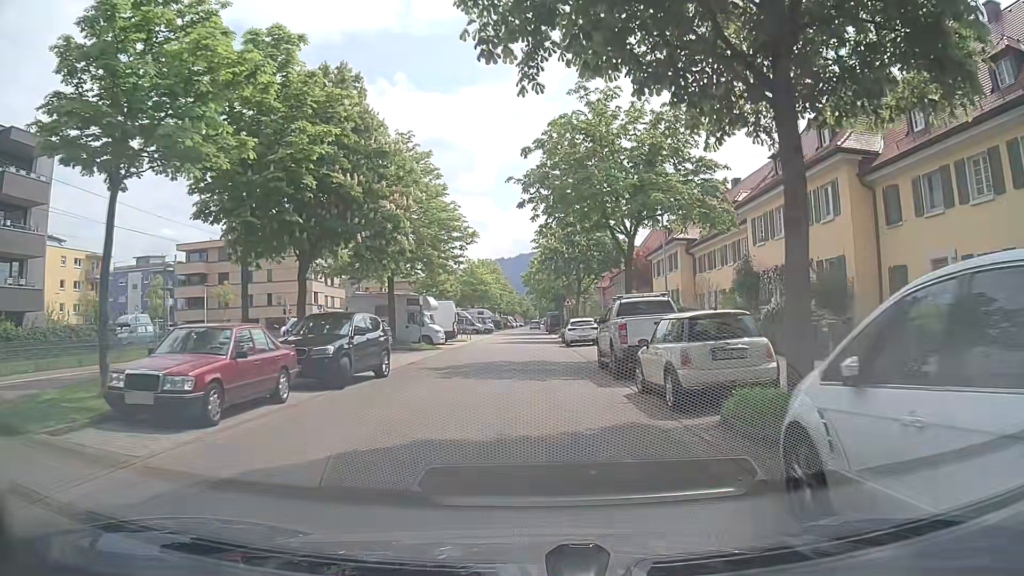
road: residential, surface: asphalt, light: Day
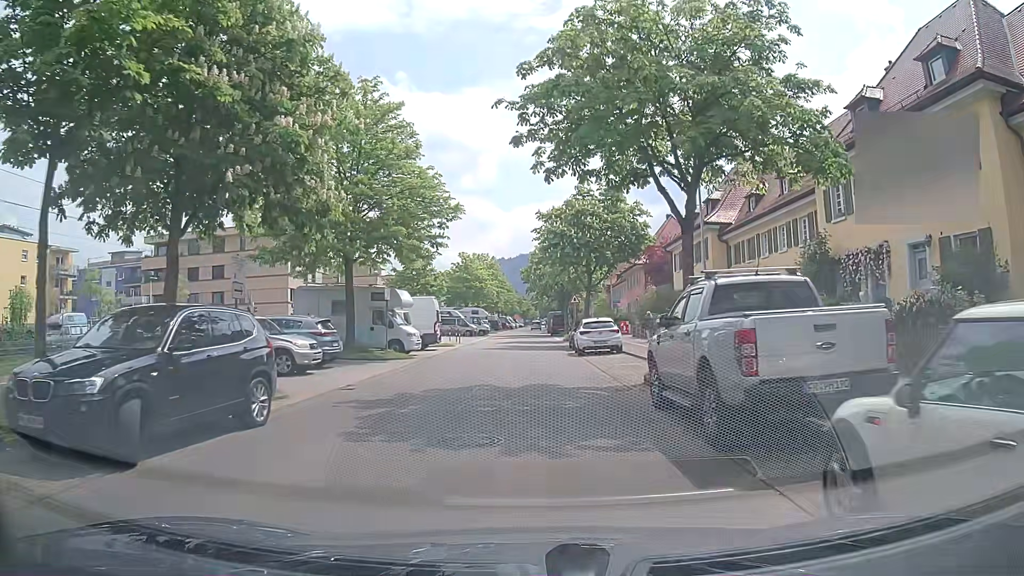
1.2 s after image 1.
(+0.1, +8.3) m; +1°
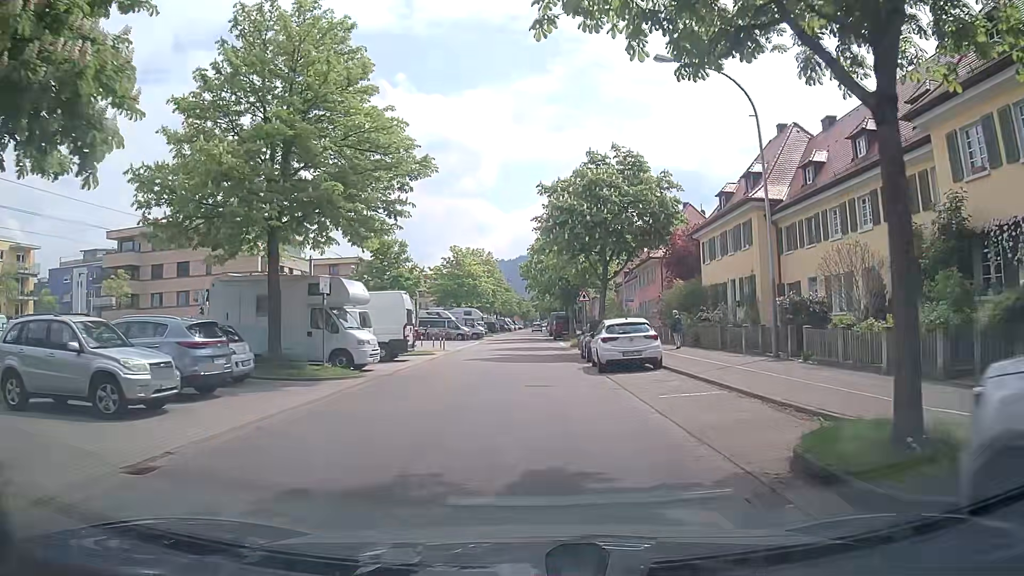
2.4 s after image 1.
(0.0, +8.3) m; -1°
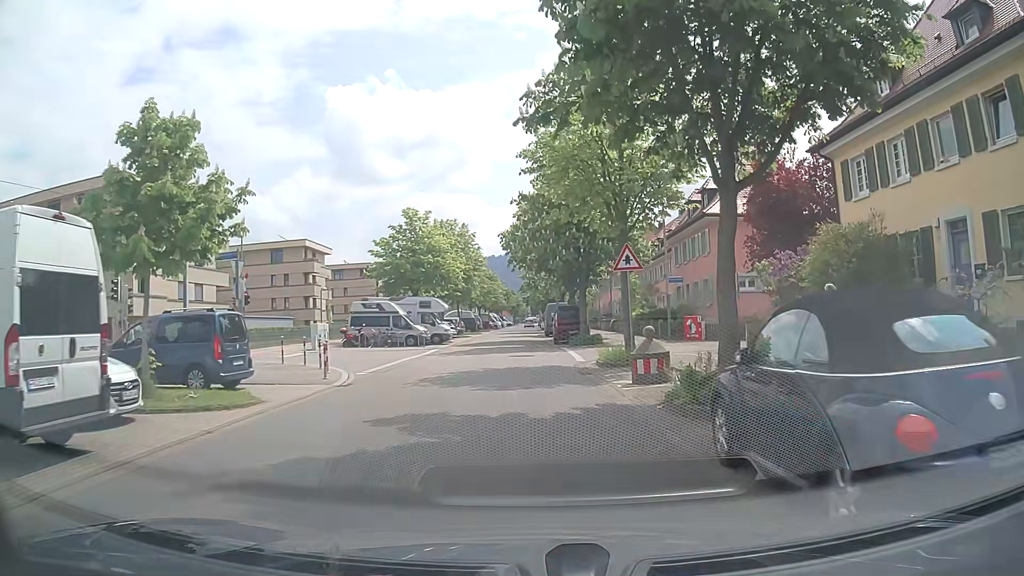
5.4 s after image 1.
(+0.4, +20.6) m; +1°
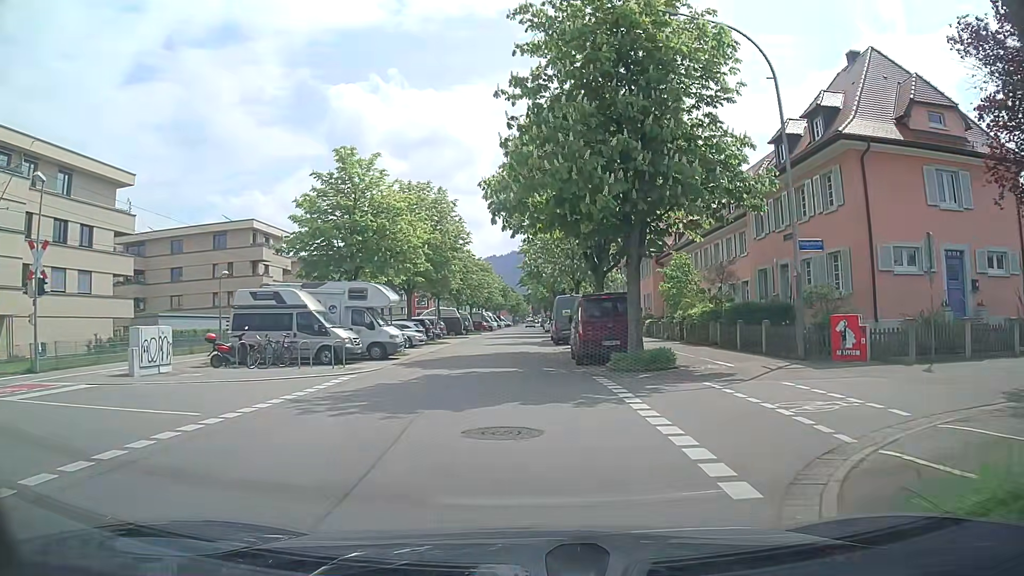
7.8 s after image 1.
(+0.1, +16.9) m; -1°
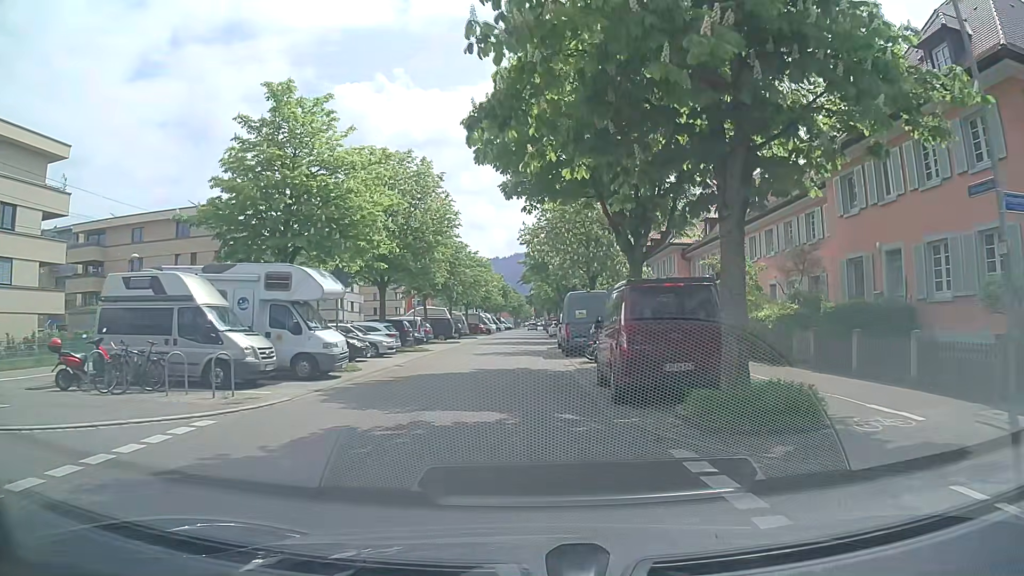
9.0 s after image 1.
(+0.1, +8.7) m; 0°
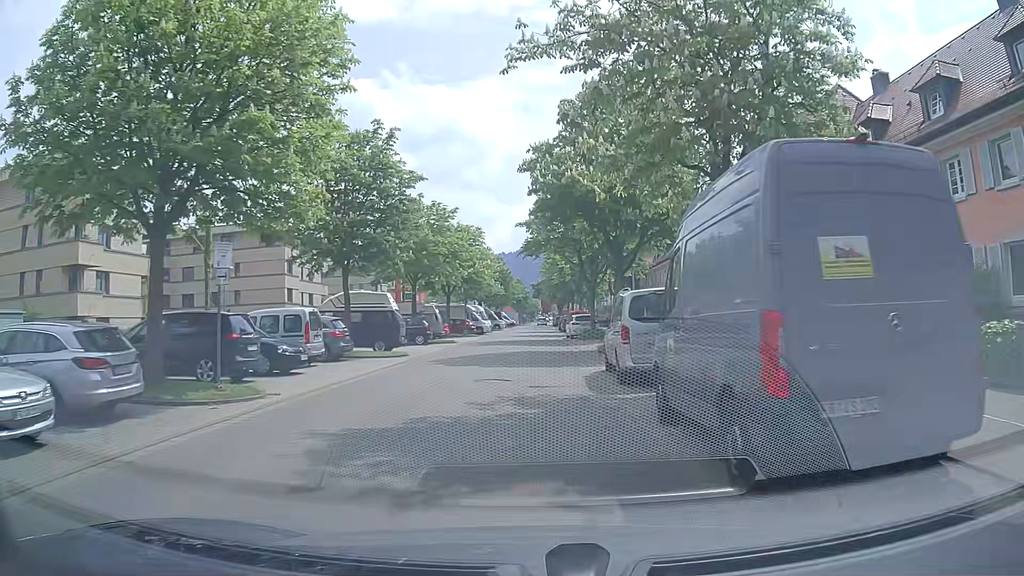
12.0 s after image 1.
(0.0, +22.6) m; 0°
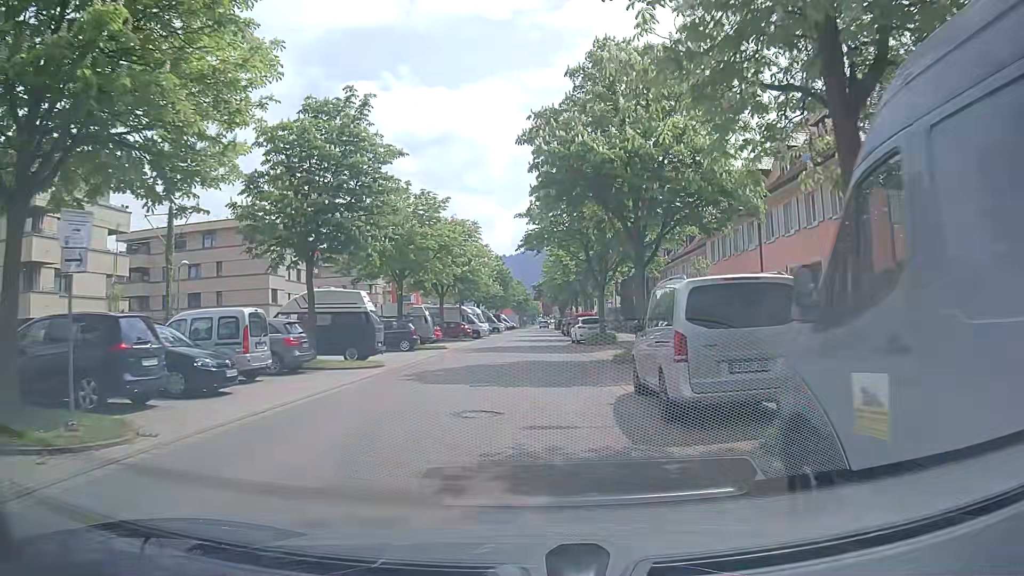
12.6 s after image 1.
(0.0, +4.6) m; 0°
(0, +10) (0, +20) (+1, +30) (+1, +40) (+1, +50) (+1, +60) (+1, +70) (+2, +80) (+2, +90) (+2, +100) m
